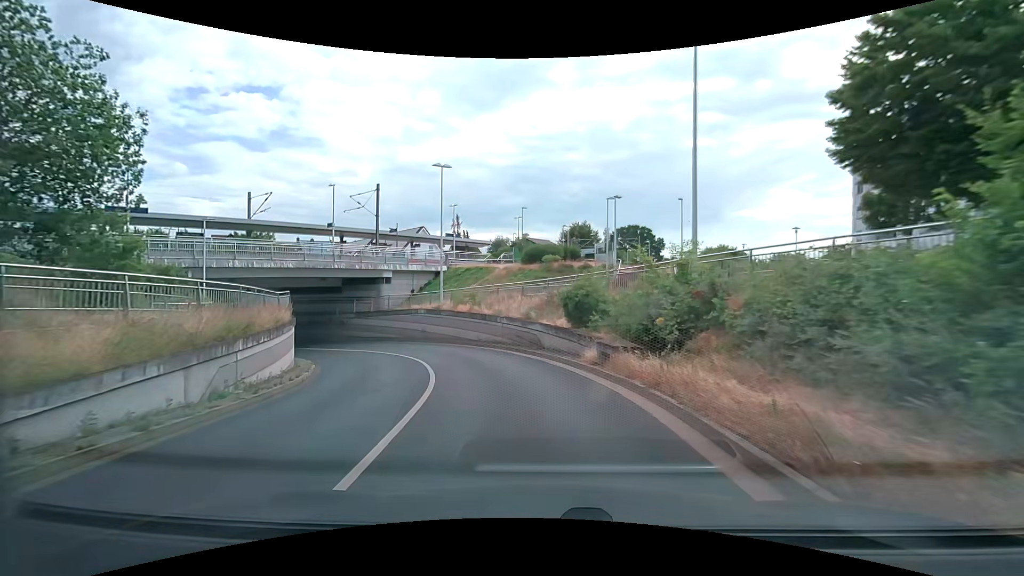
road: tertiary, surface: asphalt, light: Day
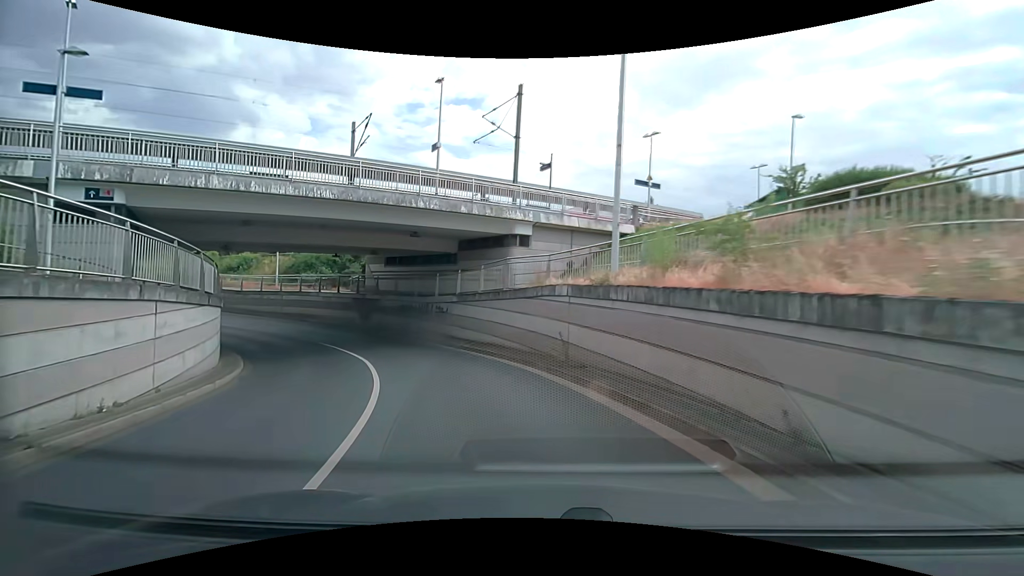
(-3.1, +21.0) m; -20°
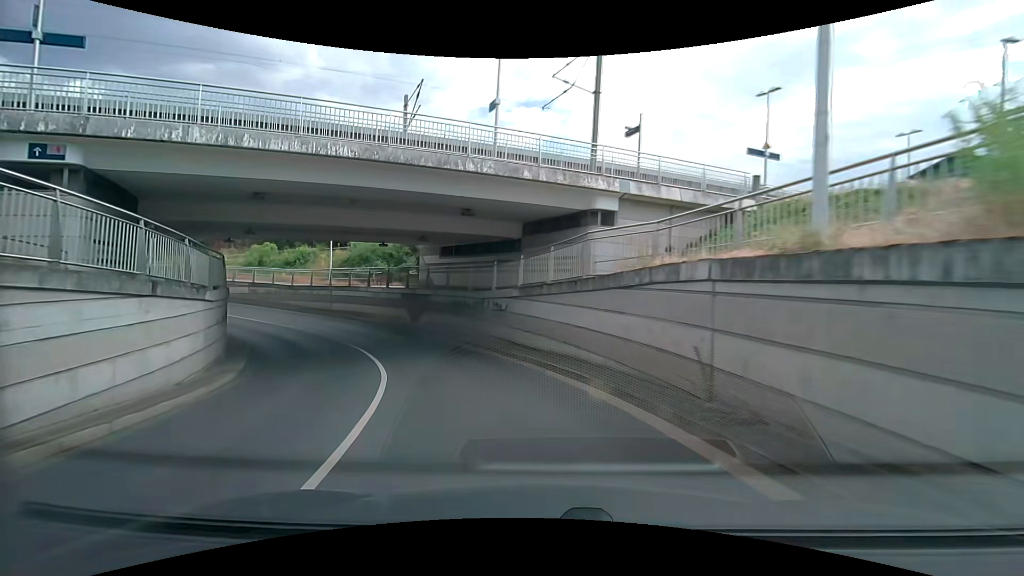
(-0.4, +5.5) m; -8°
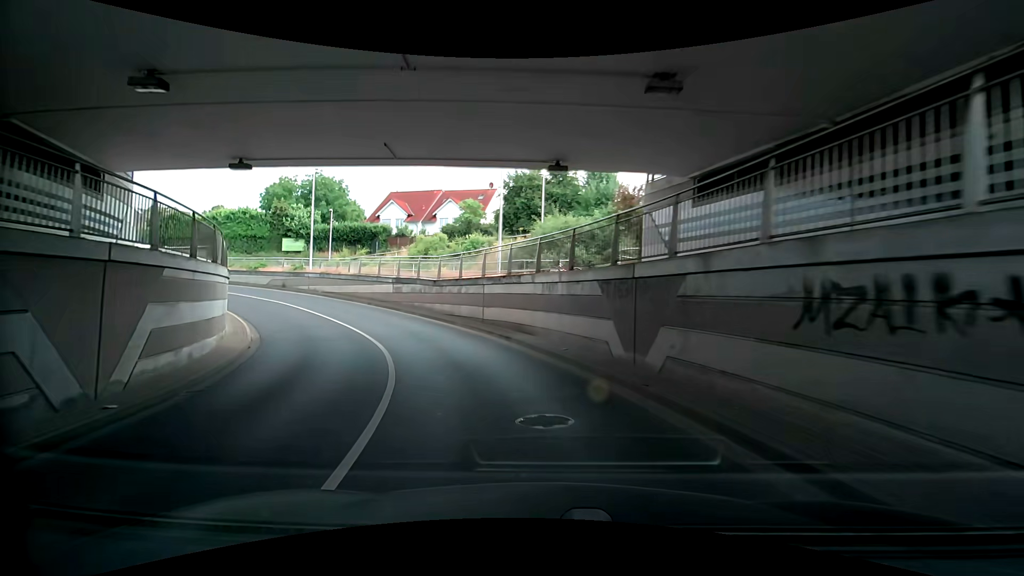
(-3.7, +17.1) m; -23°
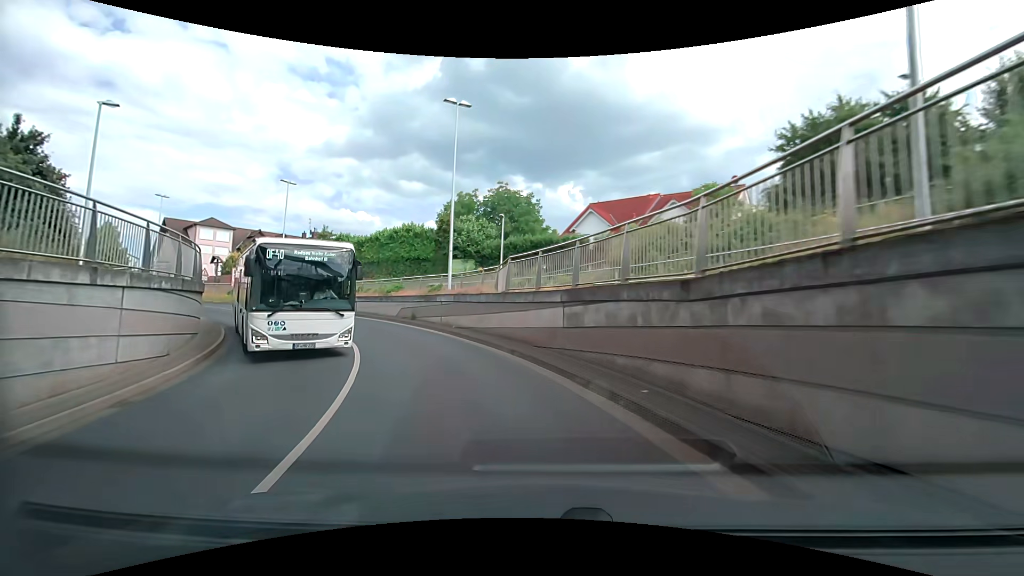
(-2.0, +18.0) m; -24°
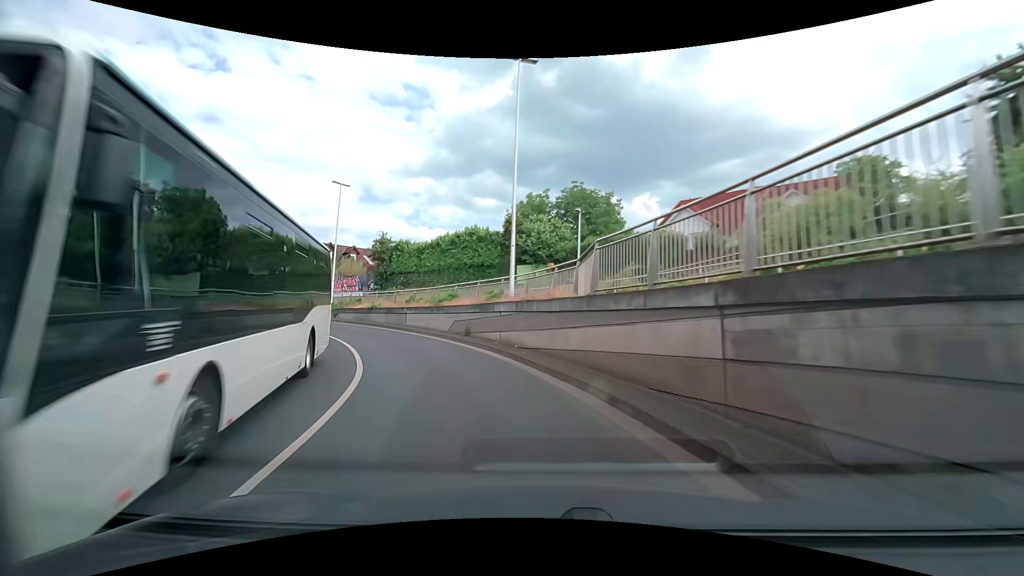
(-0.4, +5.8) m; -8°
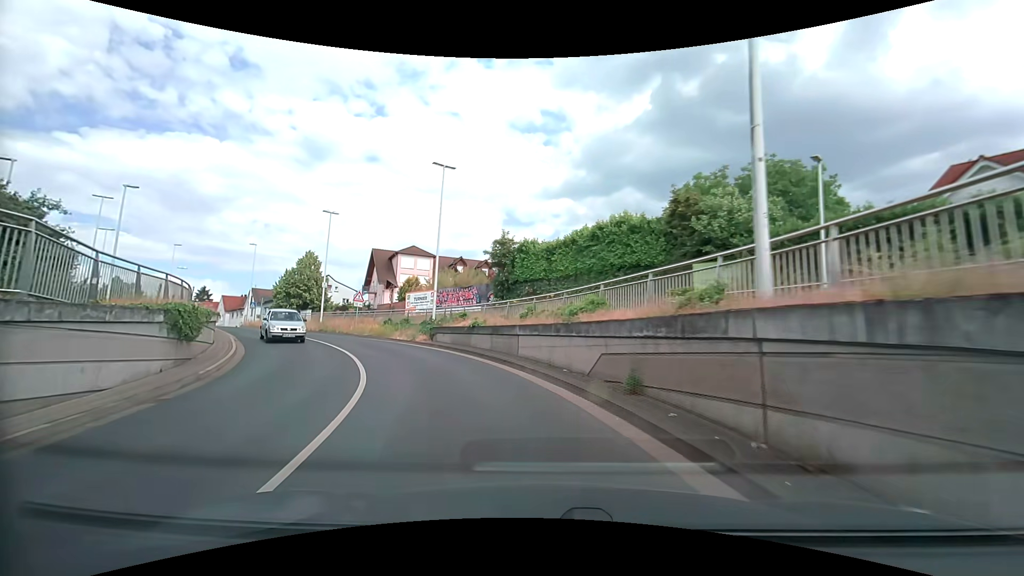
(-1.8, +10.8) m; -17°
